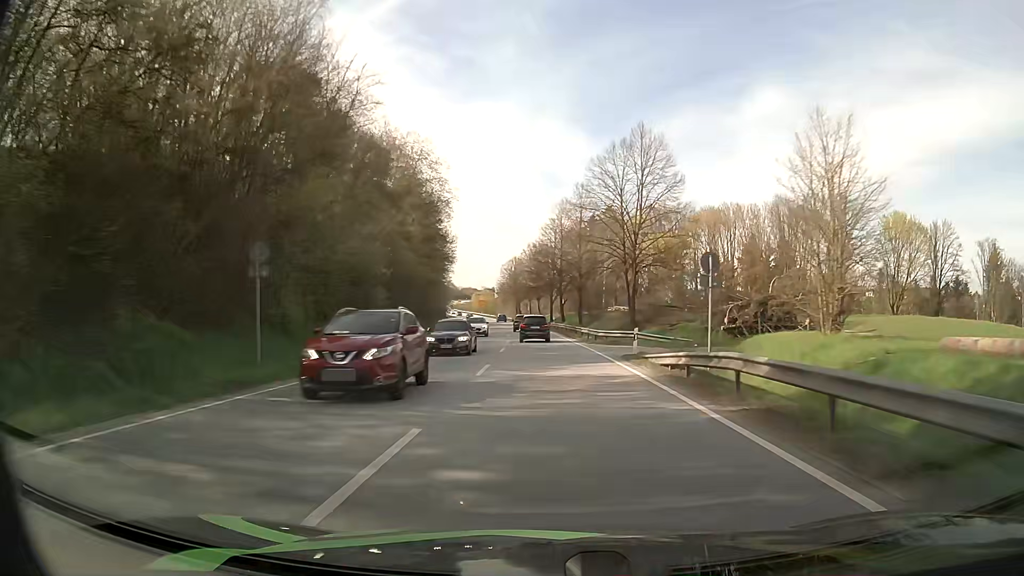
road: primary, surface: asphalt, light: Day
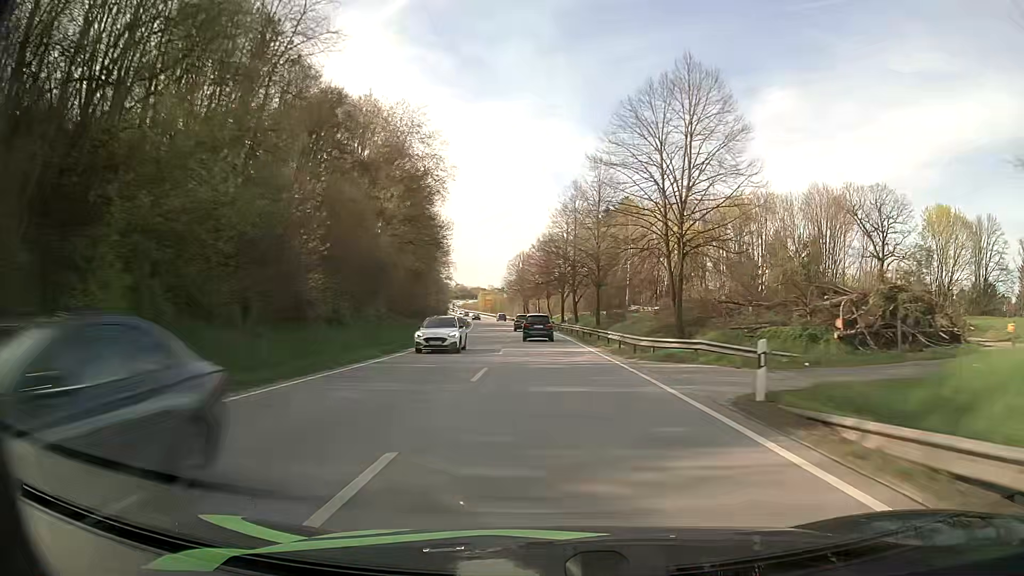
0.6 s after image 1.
(0.0, +13.5) m; -1°
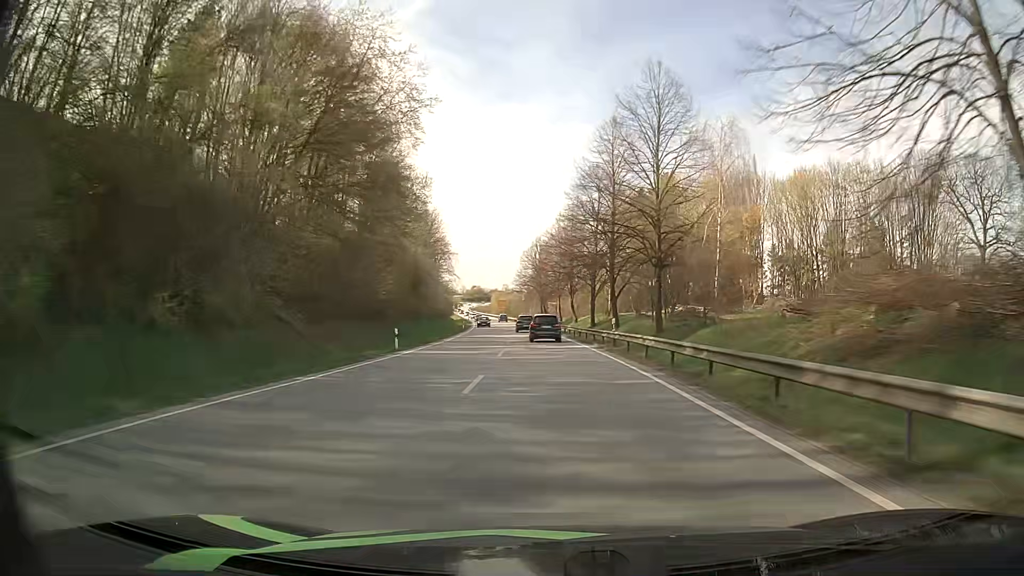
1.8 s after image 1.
(-0.4, +26.7) m; -2°
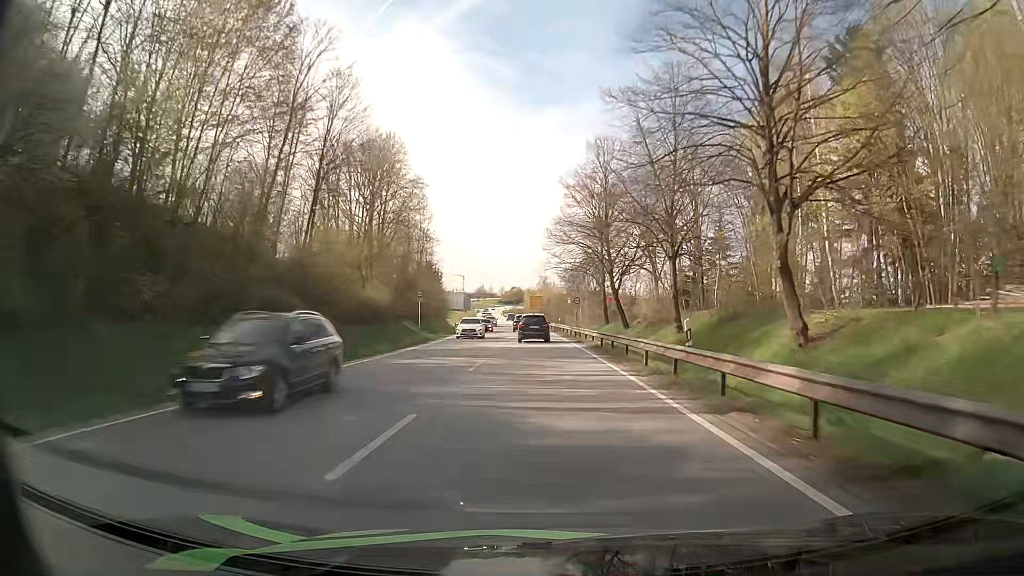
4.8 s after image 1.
(-2.4, +66.6) m; -4°
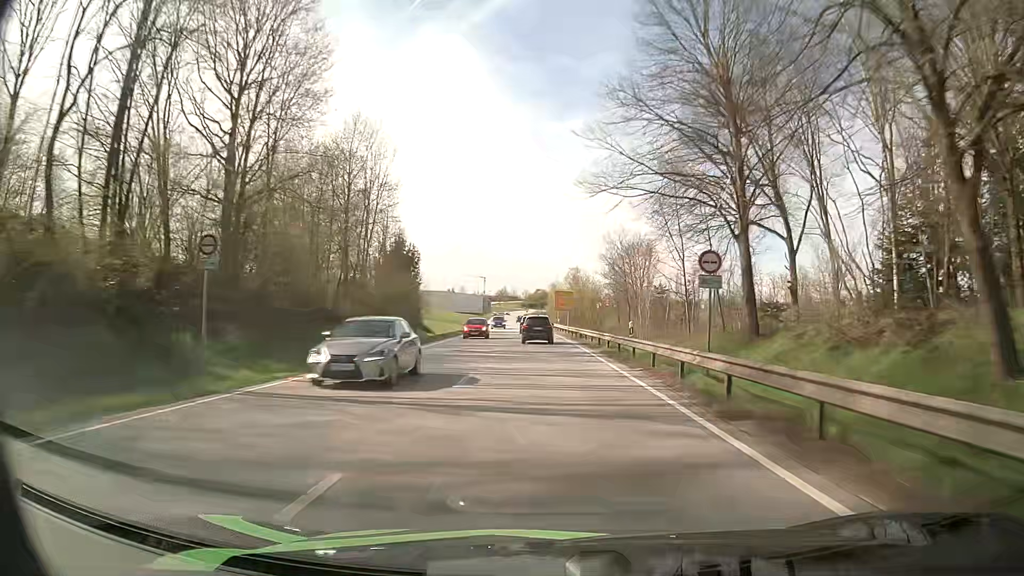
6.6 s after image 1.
(-1.0, +40.1) m; -2°
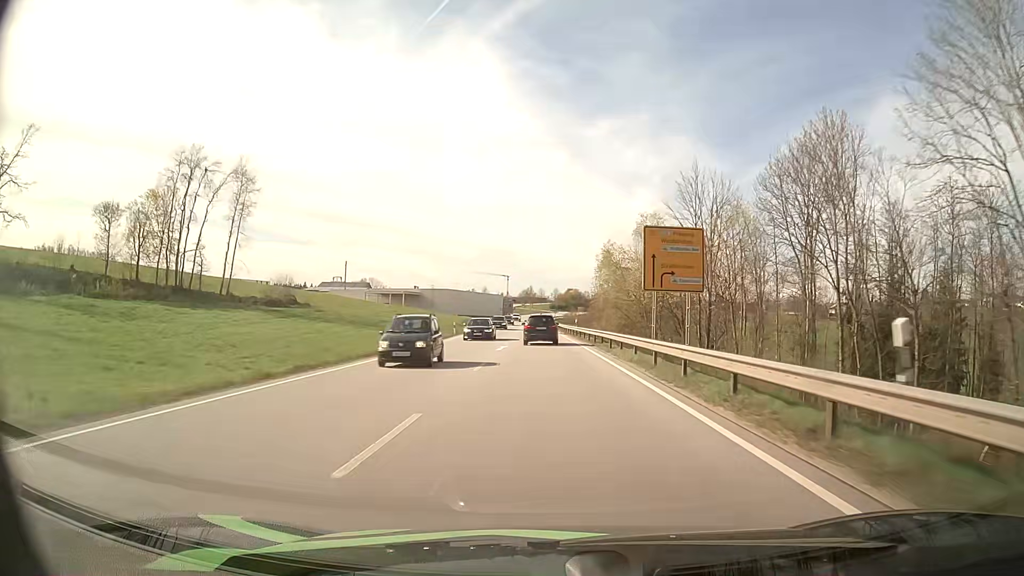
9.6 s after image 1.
(-2.1, +68.3) m; -3°
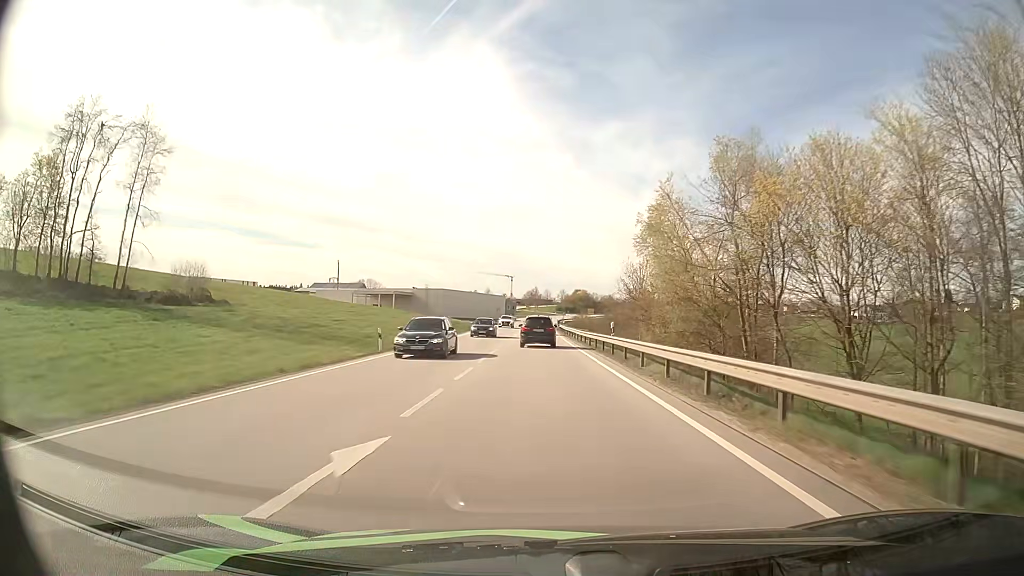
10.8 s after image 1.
(-0.1, +26.8) m; 0°
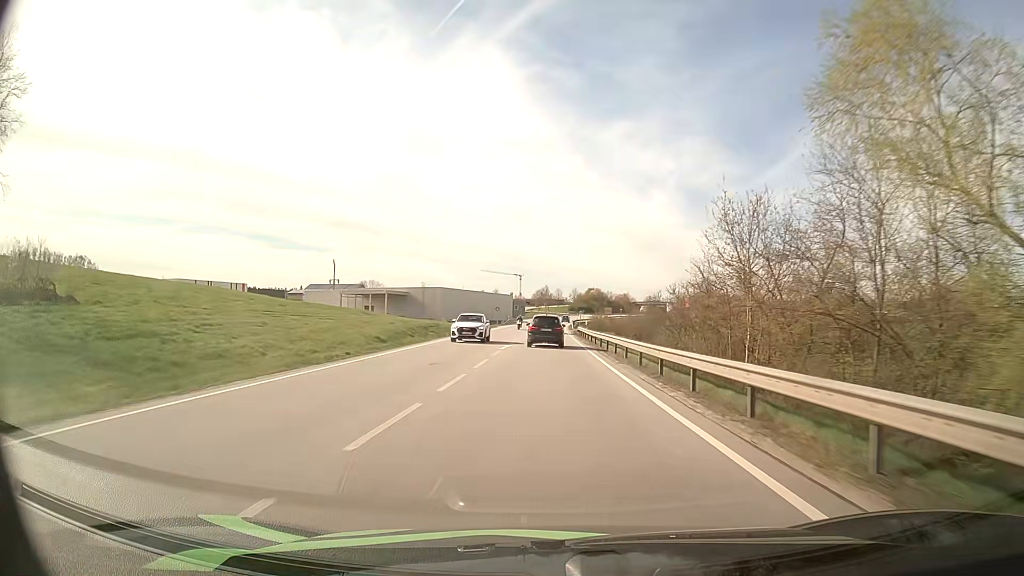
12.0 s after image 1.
(-0.2, +26.8) m; -1°
(0, +10) (0, +20) (0, +30) (0, +40) (0, +50) (0, +60) (0, +70) (0, +80) (+1, +90) (+1, +100) m
